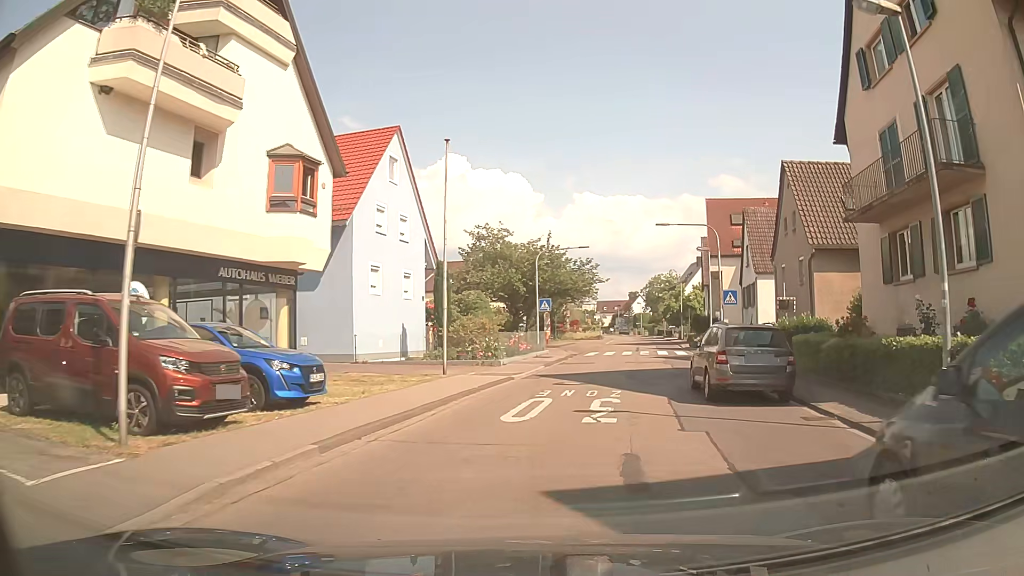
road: tertiary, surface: asphalt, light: Day
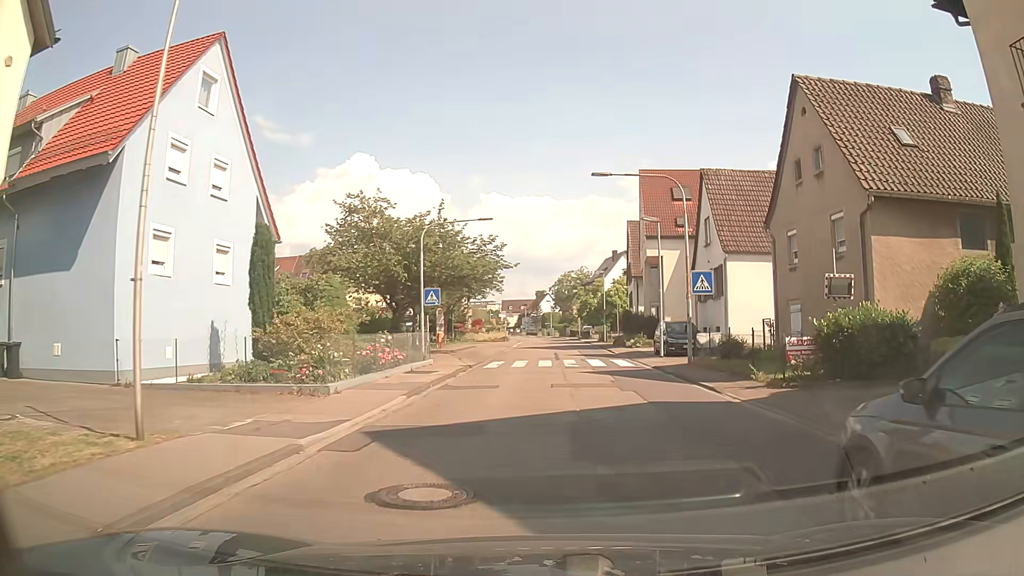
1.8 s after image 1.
(+0.9, +11.4) m; +9°
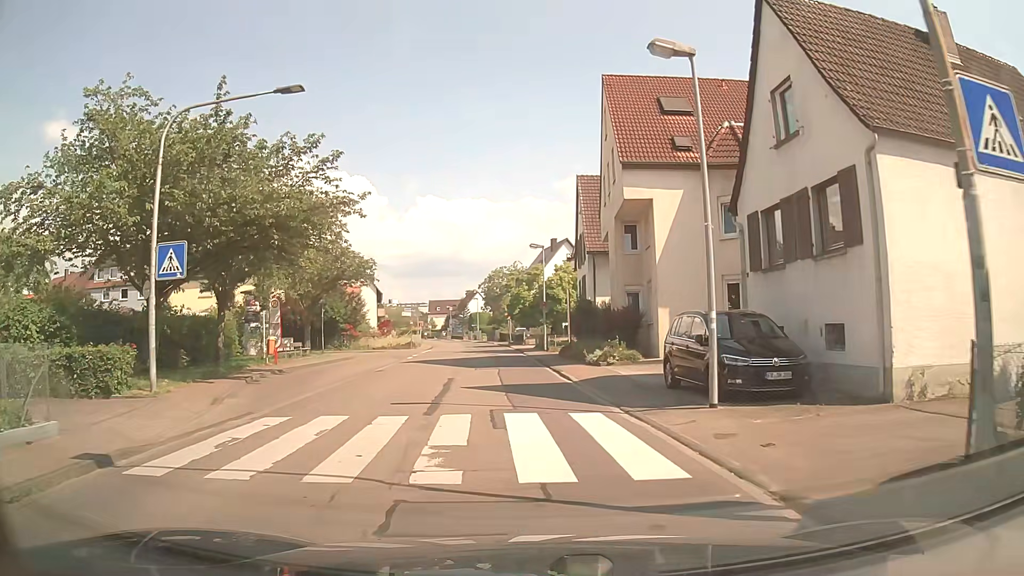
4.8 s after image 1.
(+1.0, +18.9) m; +3°
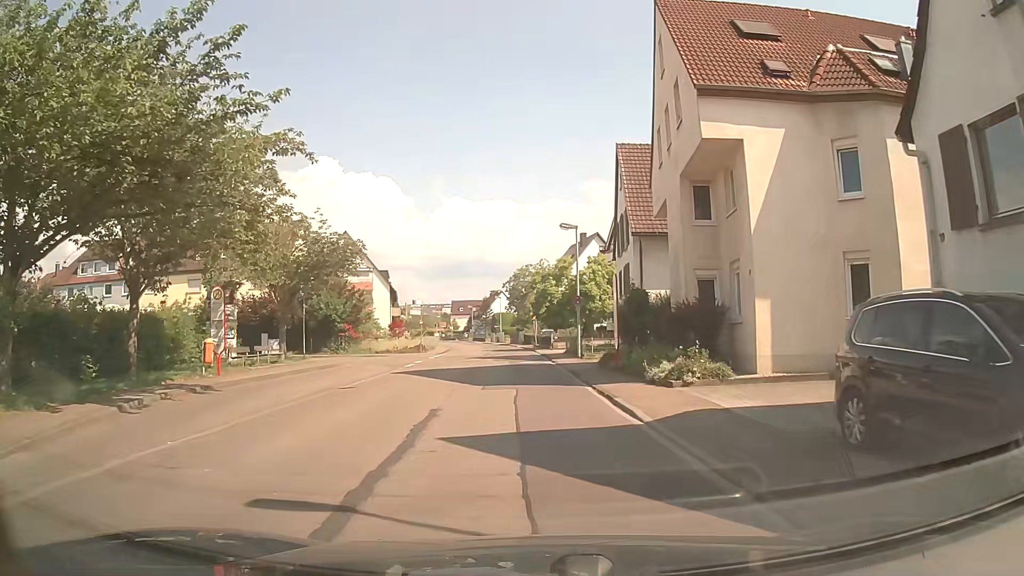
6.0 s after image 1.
(-0.1, +7.8) m; -2°
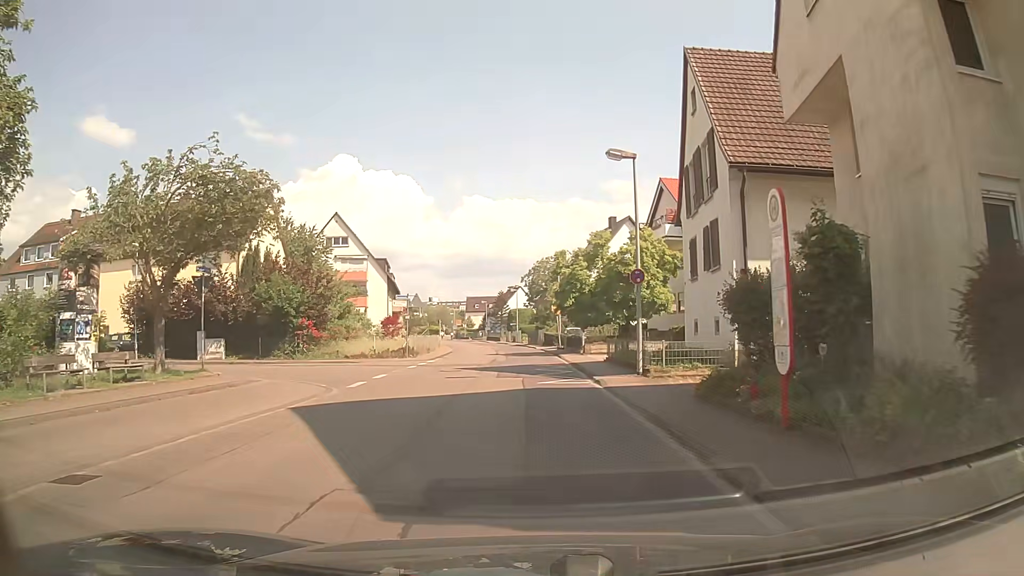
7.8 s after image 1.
(-0.2, +12.5) m; -2°
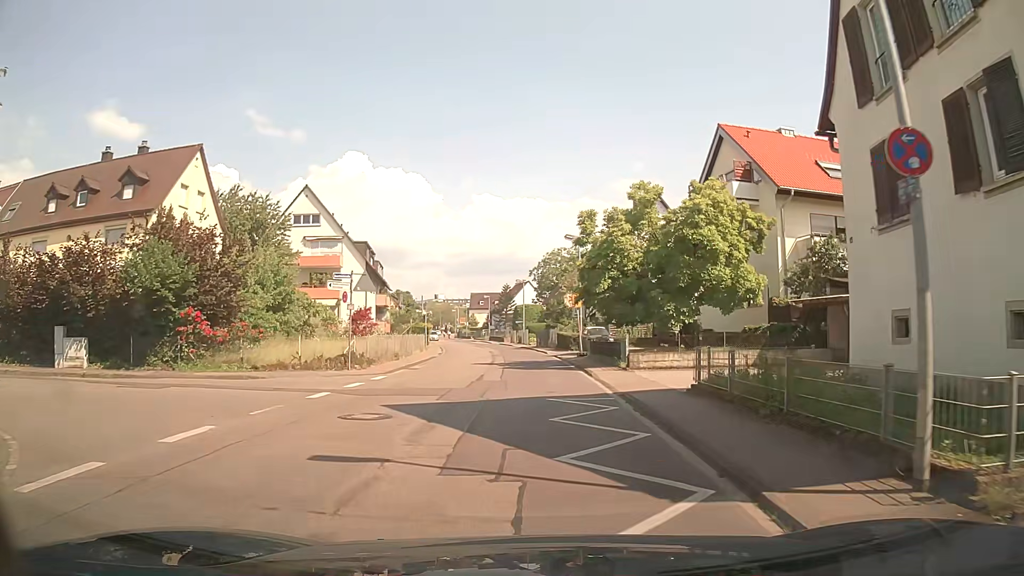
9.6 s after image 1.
(0.0, +13.1) m; 0°
